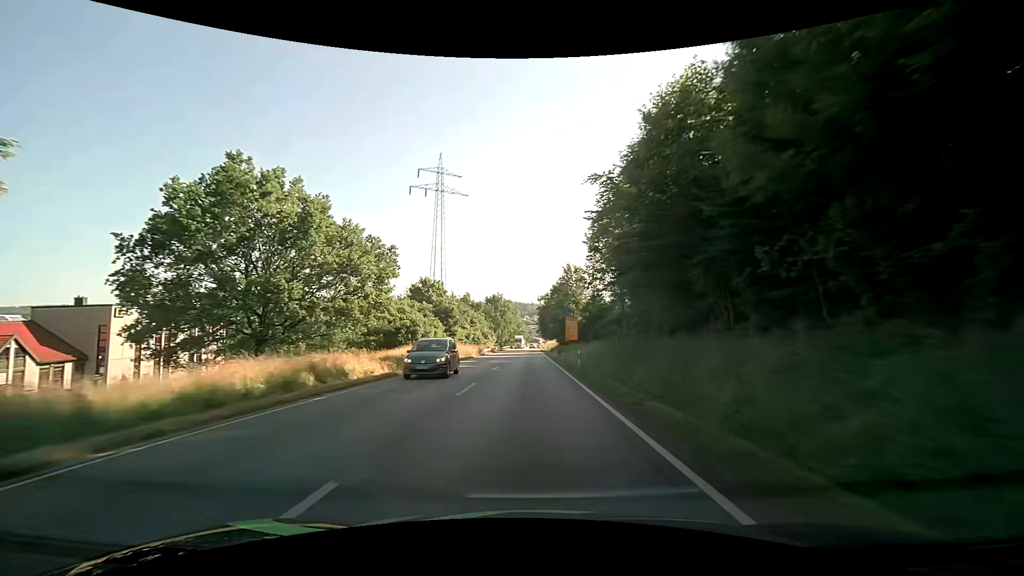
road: primary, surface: asphalt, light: Day
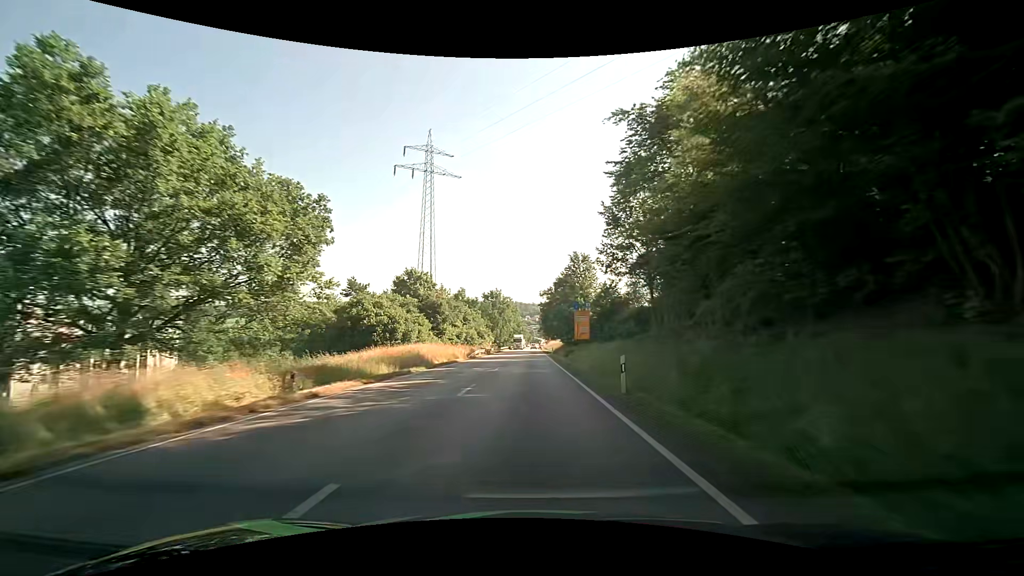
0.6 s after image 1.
(0.0, +12.1) m; 0°
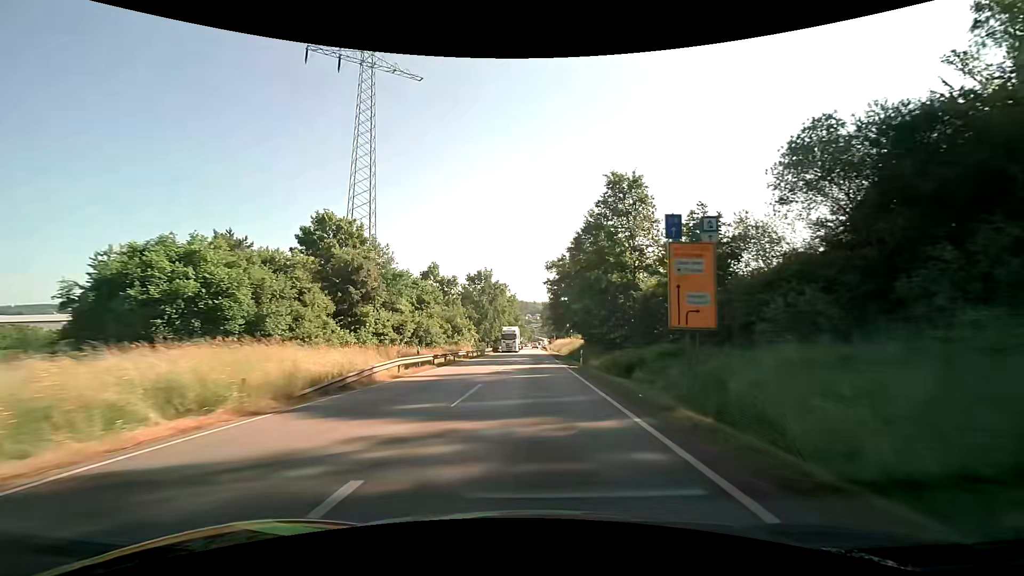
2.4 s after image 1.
(-0.2, +35.8) m; 0°
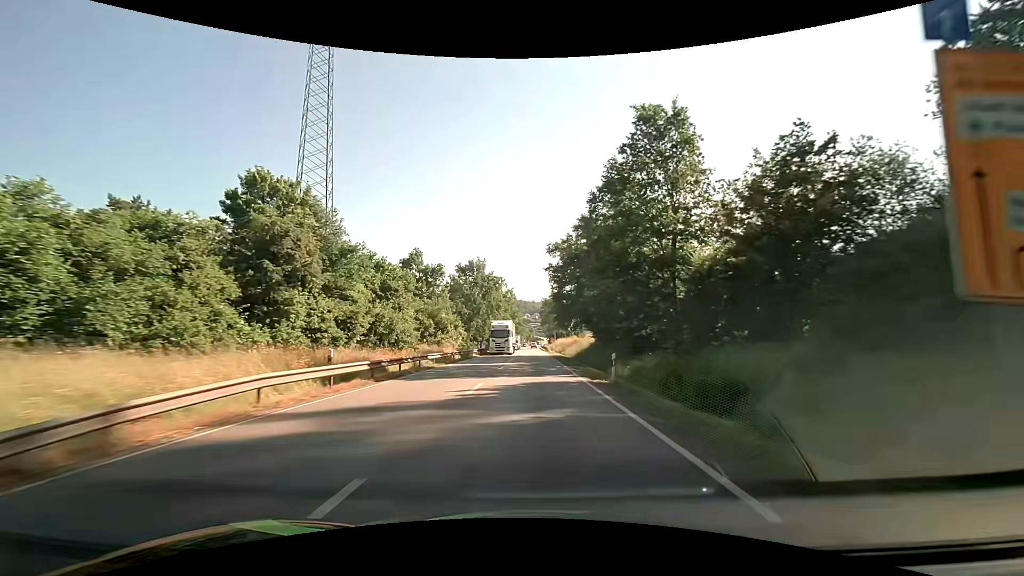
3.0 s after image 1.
(0.0, +11.7) m; 0°
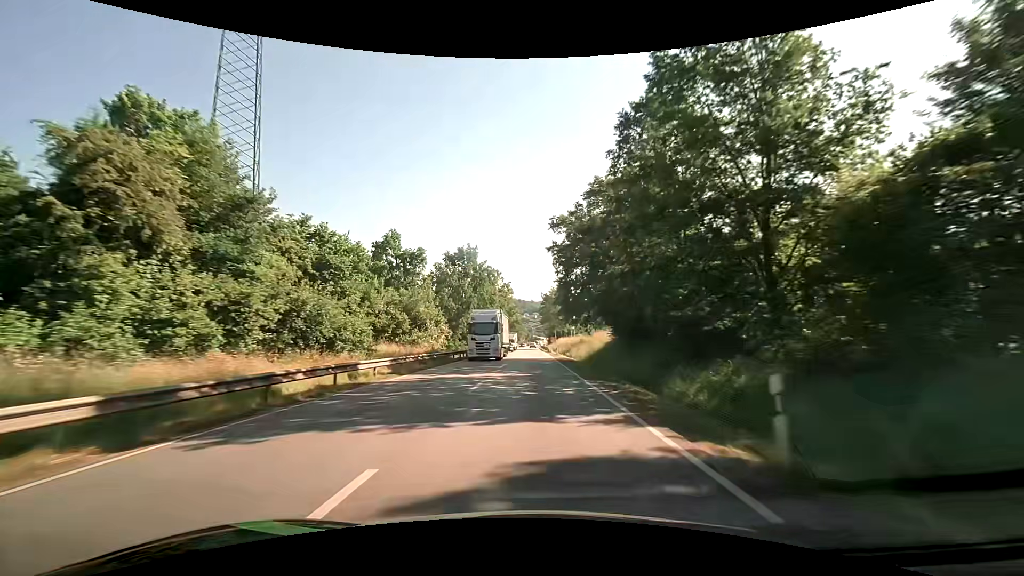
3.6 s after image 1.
(0.0, +11.6) m; 0°
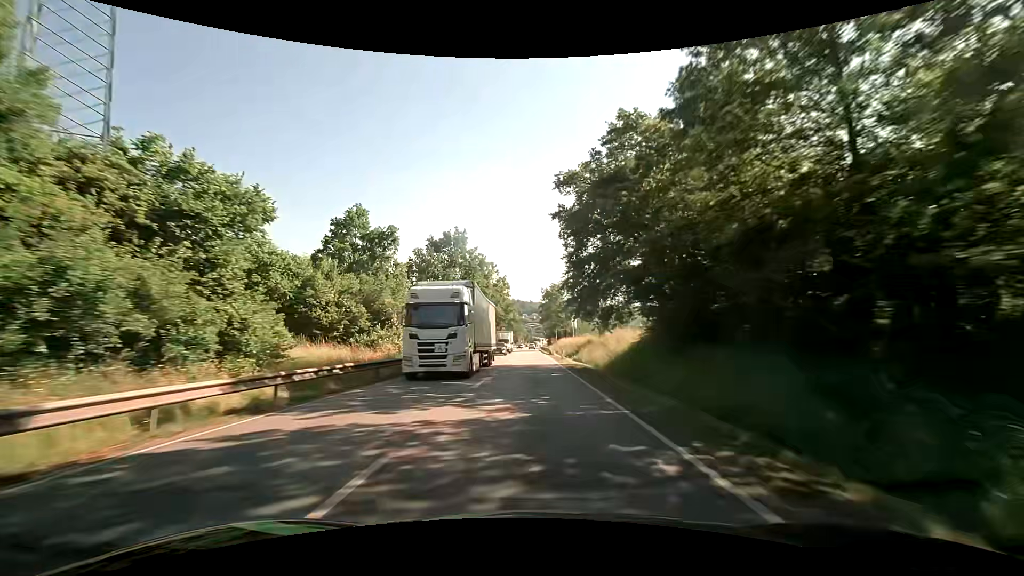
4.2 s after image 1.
(0.0, +11.5) m; 0°
